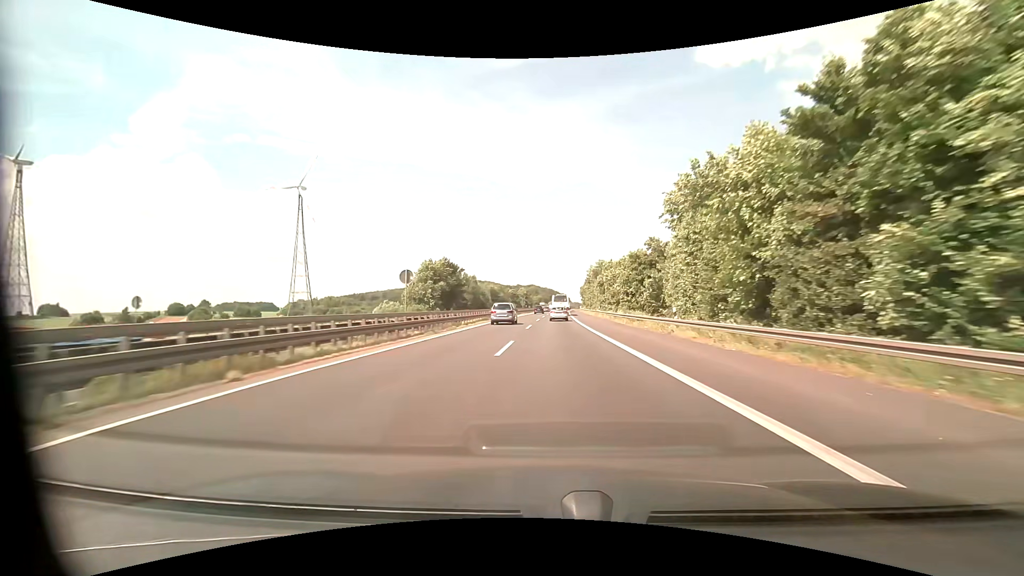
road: motorway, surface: asphalt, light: Day
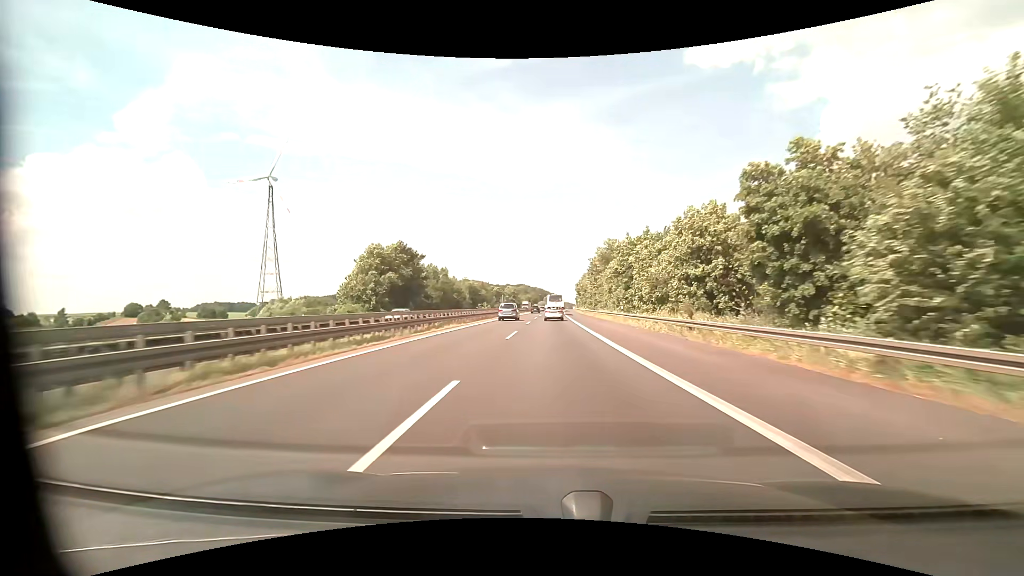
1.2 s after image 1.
(+0.3, +28.9) m; +1°
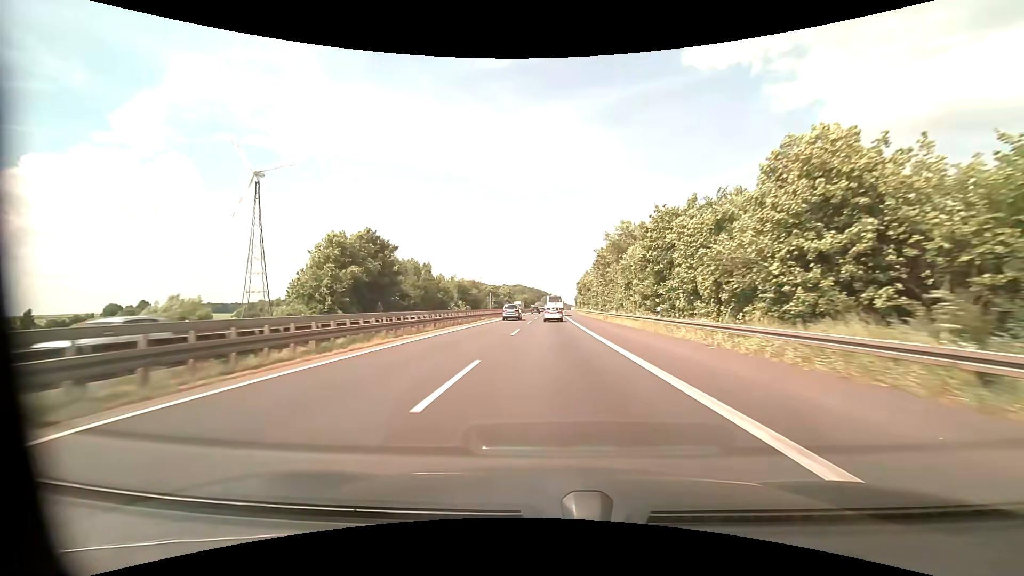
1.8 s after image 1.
(0.0, +14.4) m; 0°
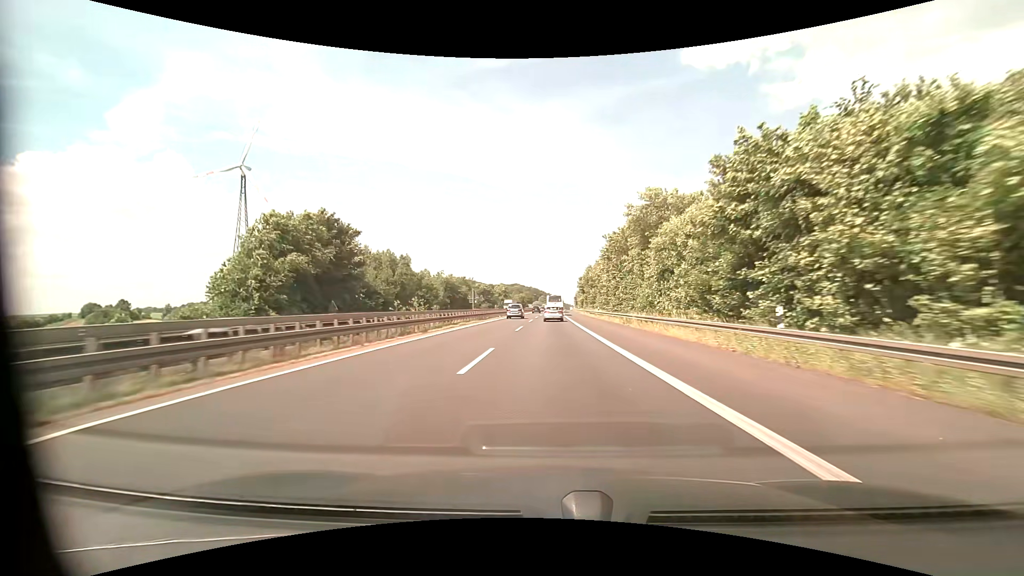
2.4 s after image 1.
(+0.1, +14.4) m; 0°
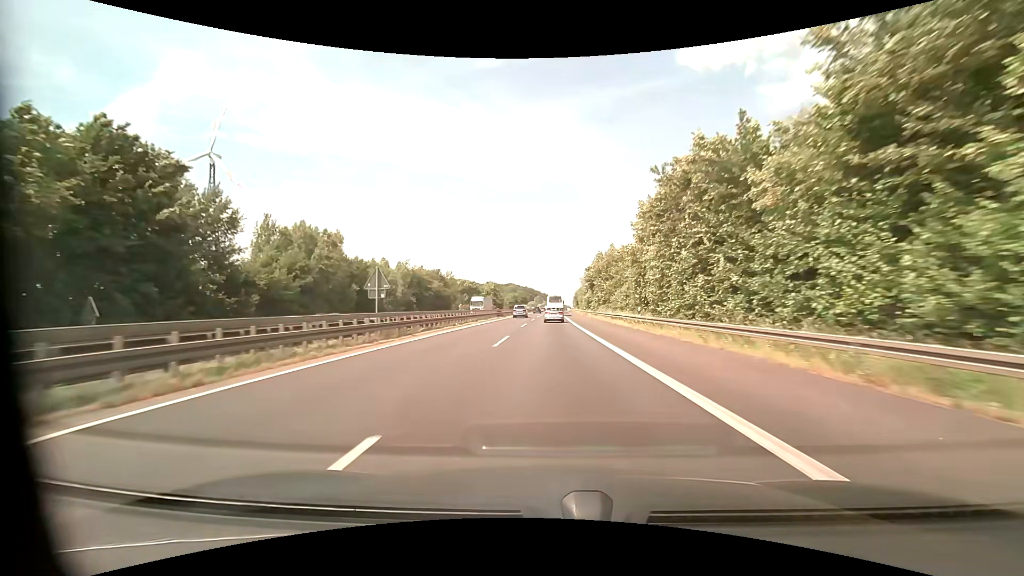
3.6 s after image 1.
(+0.2, +28.8) m; 0°
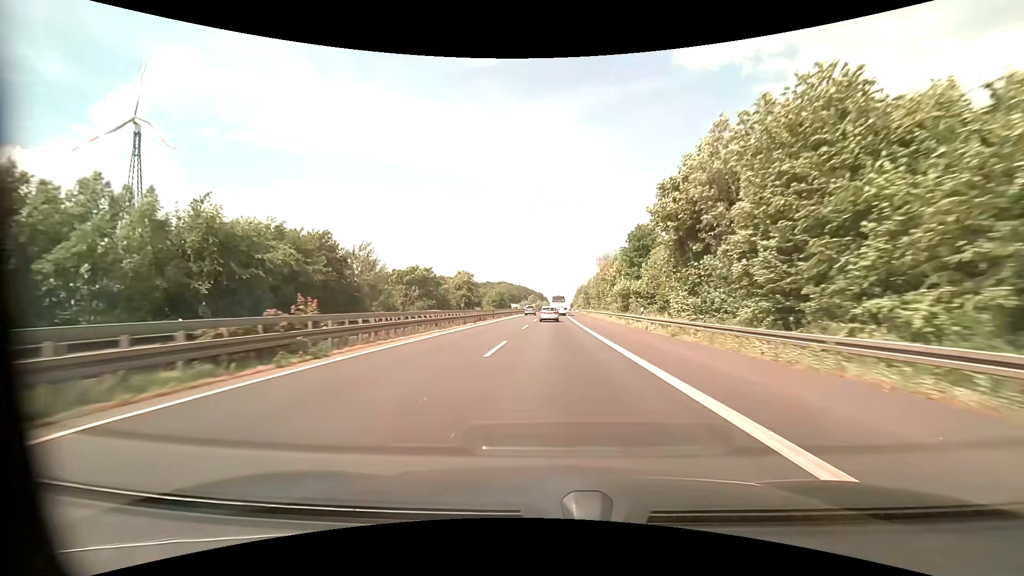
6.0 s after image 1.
(+0.4, +57.5) m; +1°
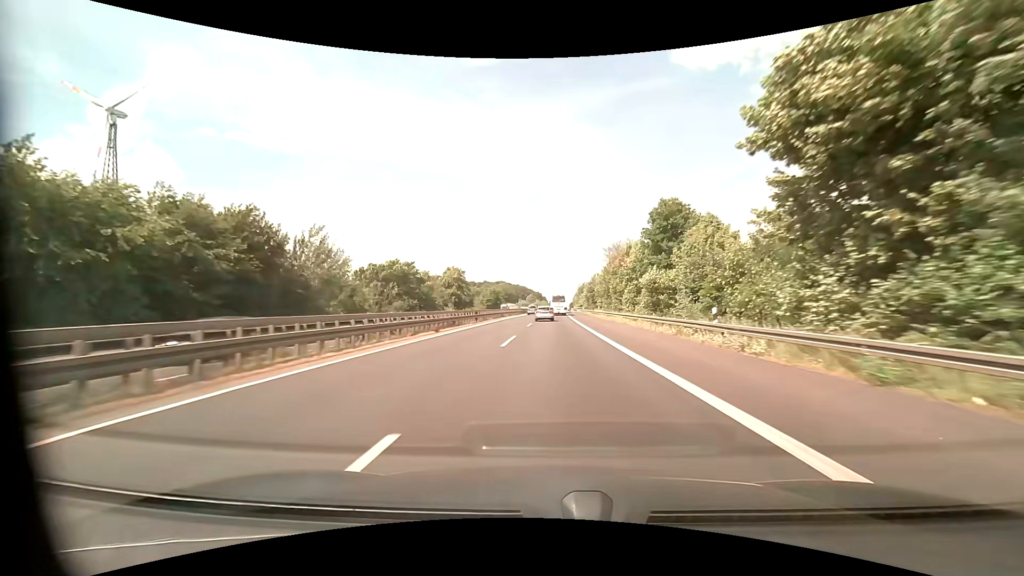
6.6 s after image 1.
(0.0, +14.4) m; 0°
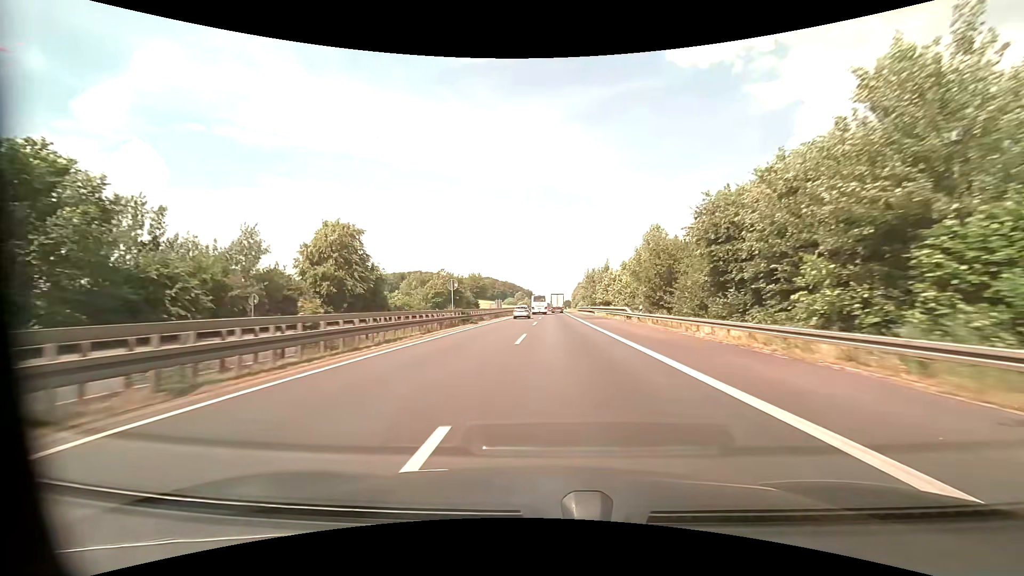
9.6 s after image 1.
(+0.5, +71.6) m; +1°
(0, +10) (0, +20) (0, +30) (0, +40) (+1, +50) (+1, +60) (+1, +70) (+1, +80) (+2, +90) (+2, +100) m
